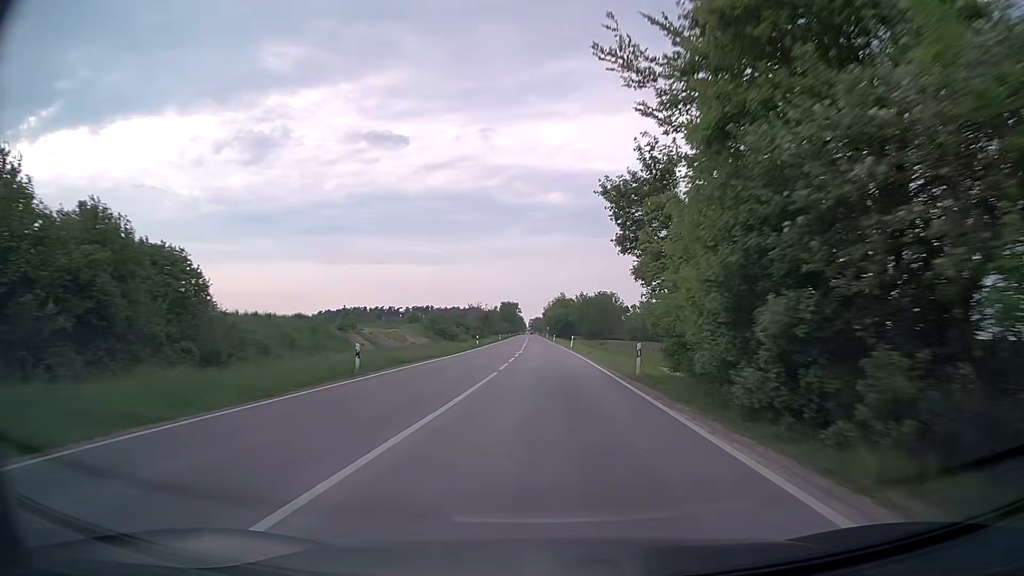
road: secondary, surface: asphalt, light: Day
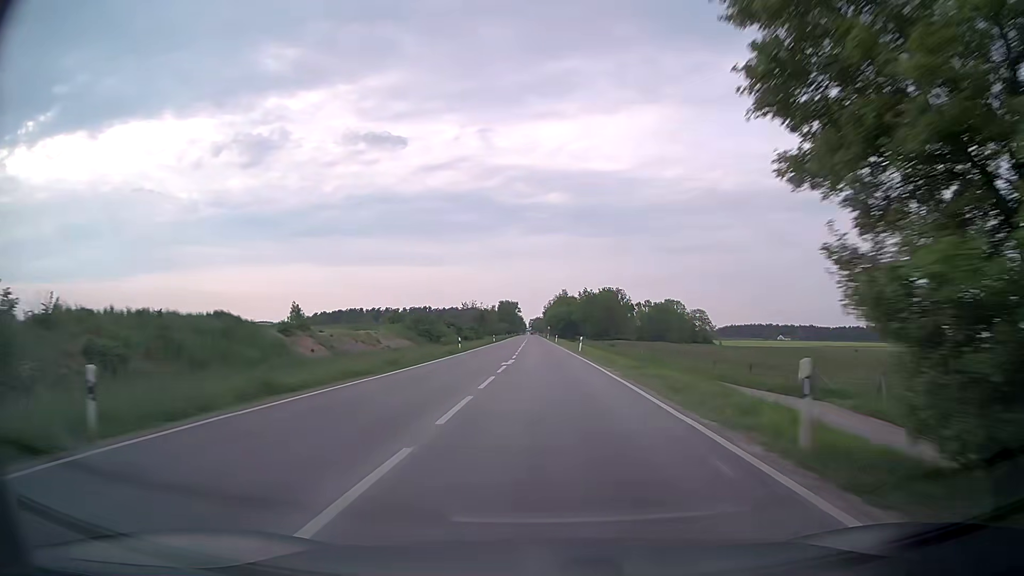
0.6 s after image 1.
(0.0, +14.2) m; 0°
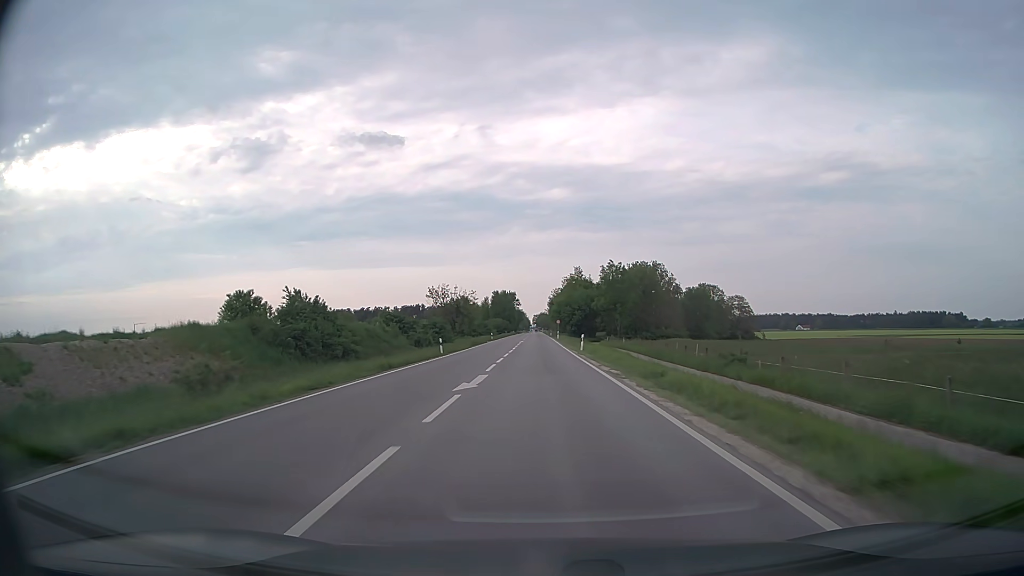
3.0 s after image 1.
(+0.1, +53.4) m; 0°
